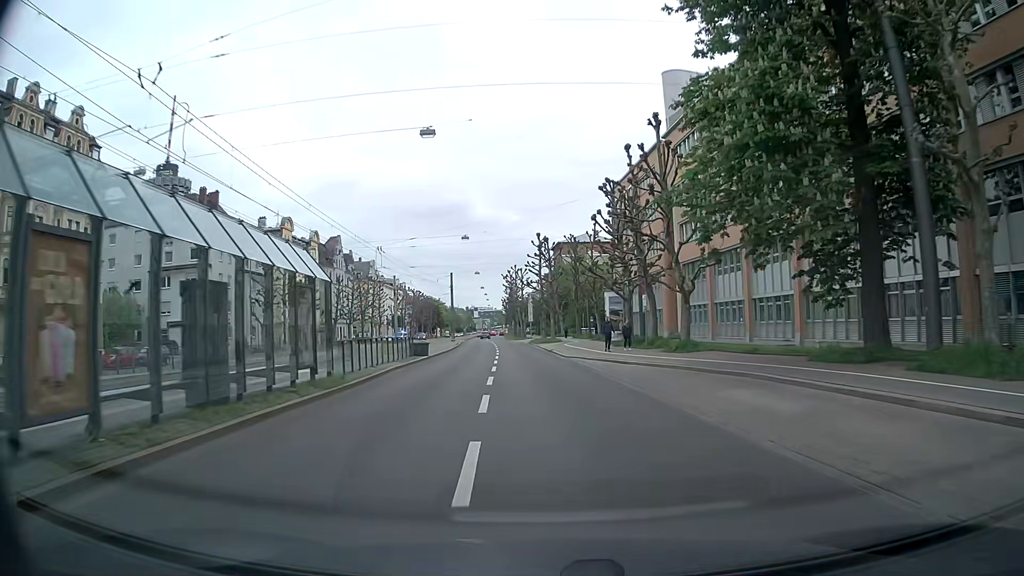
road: secondary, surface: asphalt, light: Day
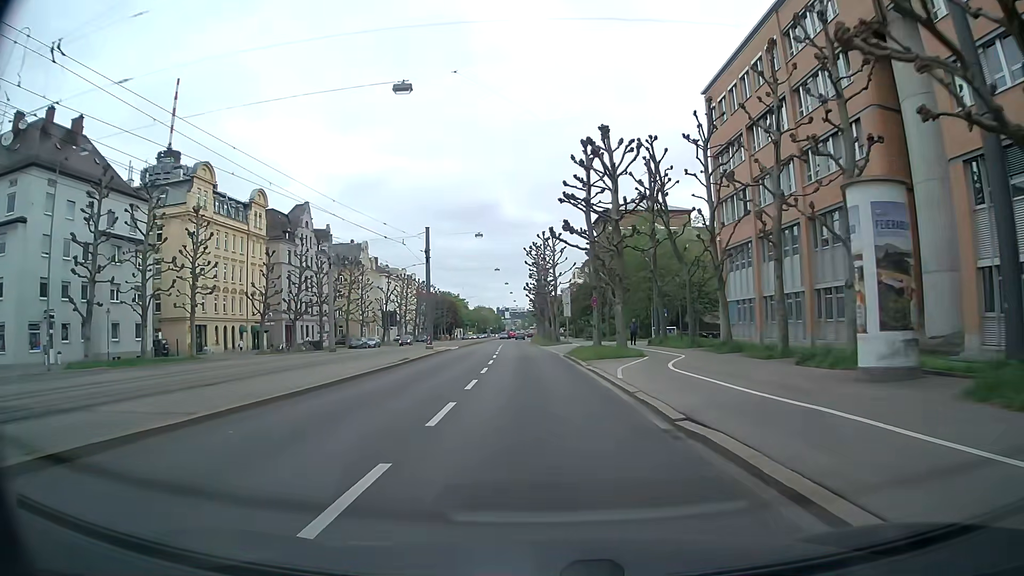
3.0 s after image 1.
(-0.9, +37.4) m; -2°
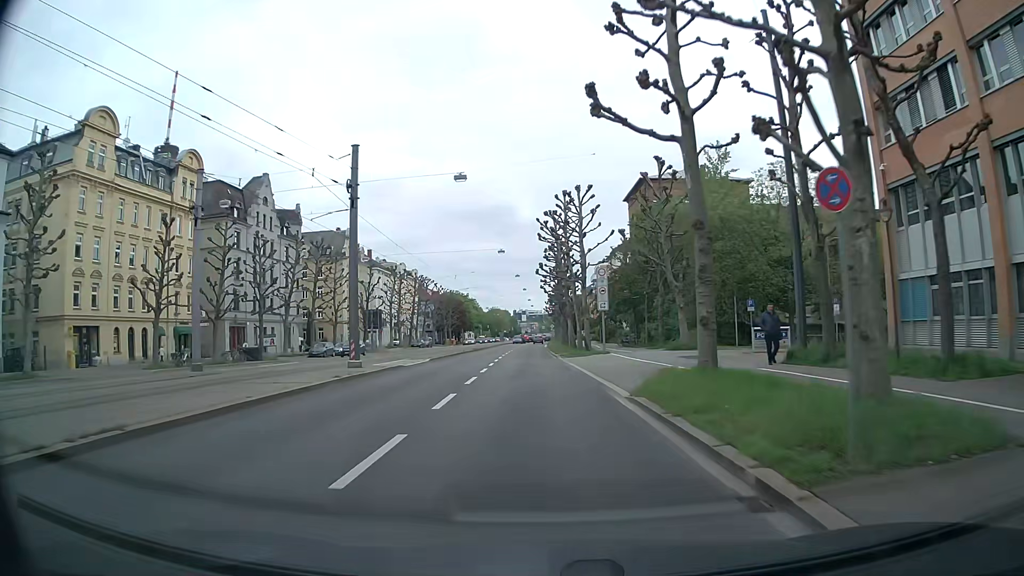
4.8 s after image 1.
(-0.3, +22.3) m; -1°
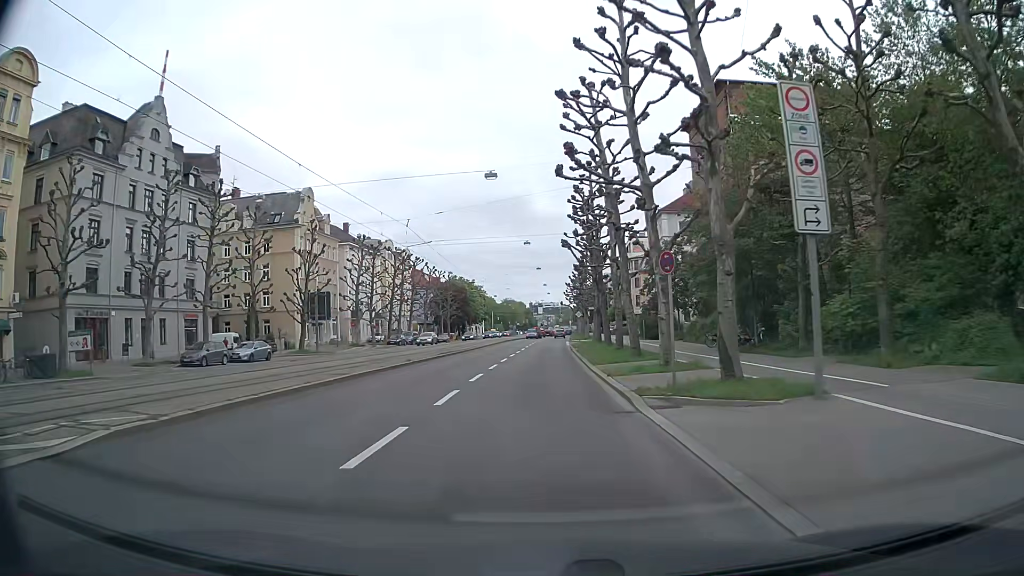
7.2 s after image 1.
(-0.5, +29.5) m; -1°
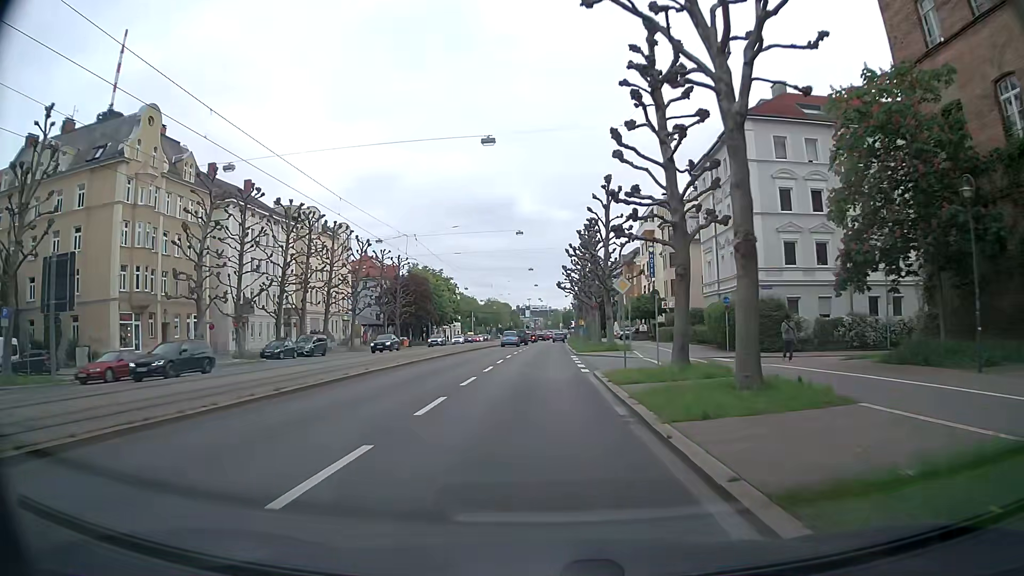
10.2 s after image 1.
(+0.2, +37.7) m; +1°
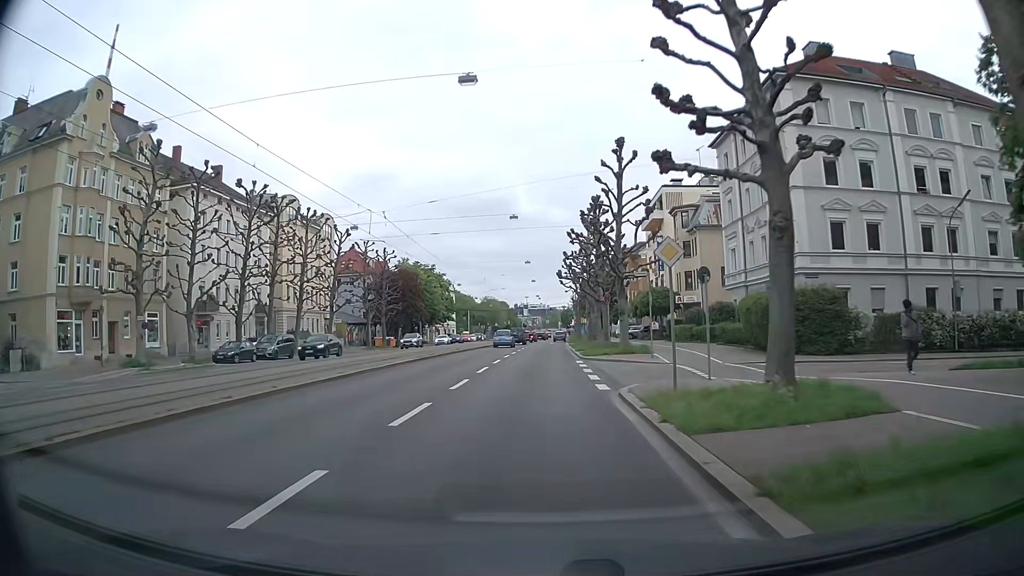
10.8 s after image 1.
(0.0, +7.8) m; 0°
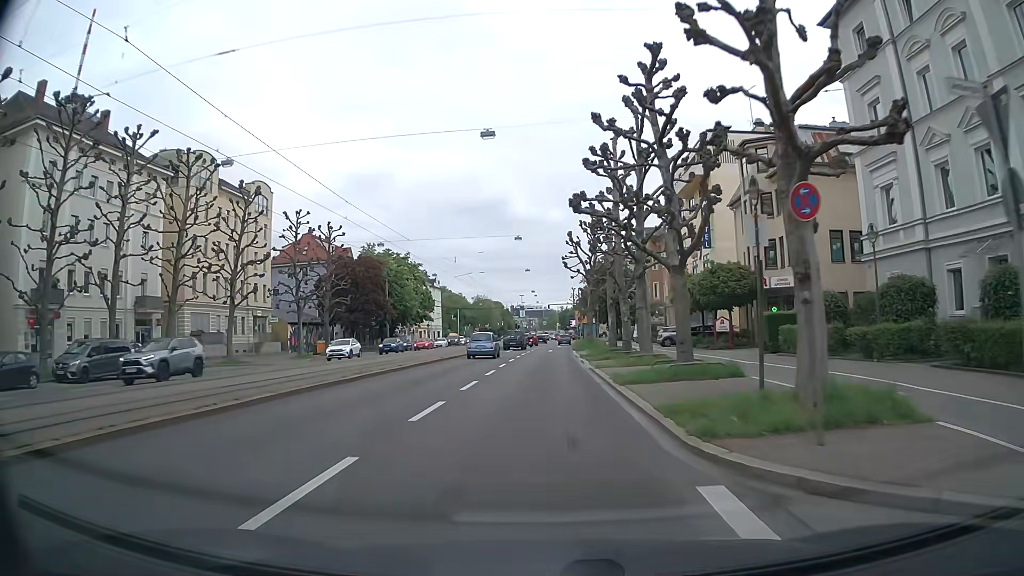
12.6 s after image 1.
(0.0, +23.1) m; 0°
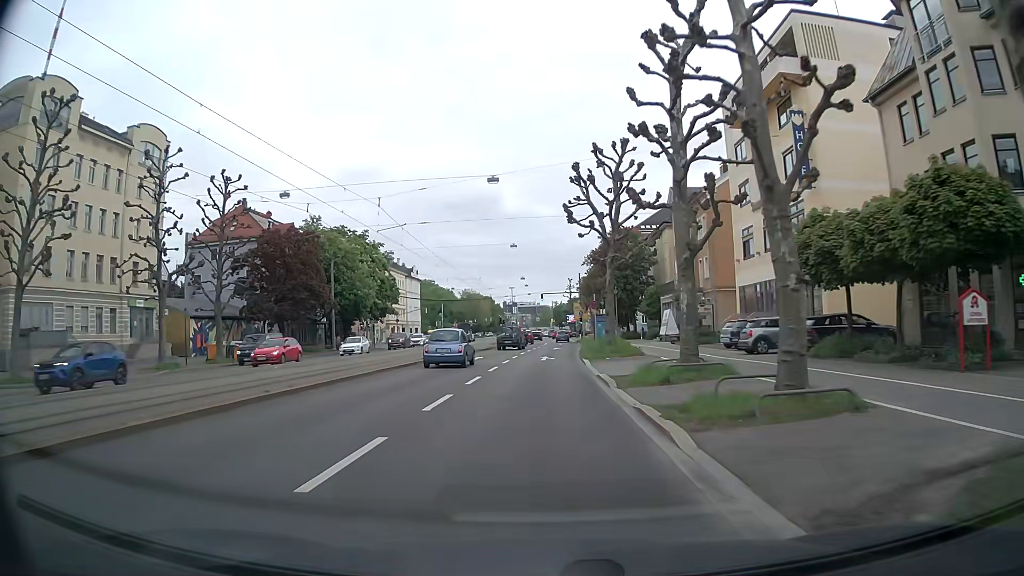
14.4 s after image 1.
(+0.2, +22.6) m; 0°
(0, +10) (0, +20) (+1, +30) (+1, +40) (+2, +50) (+2, +60) (+3, +70) (+3, +80) (+4, +90) (+4, +100) m
